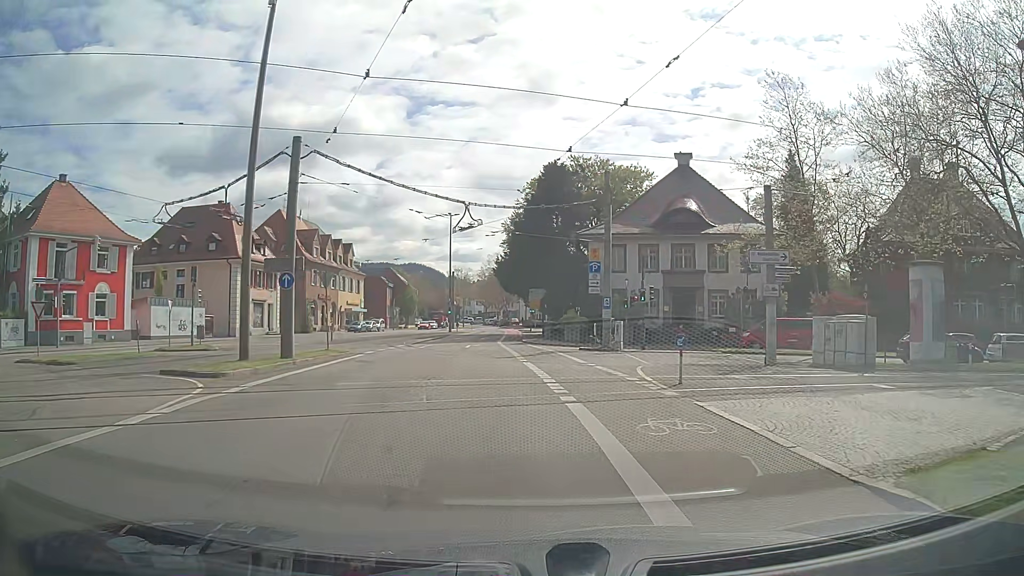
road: secondary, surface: asphalt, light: Day
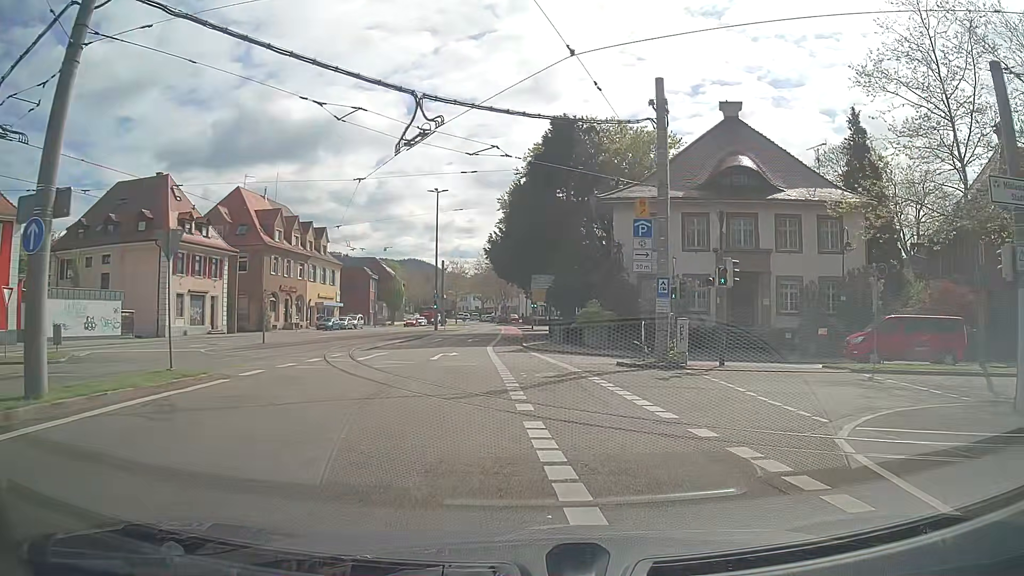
(-0.1, +13.5) m; +1°
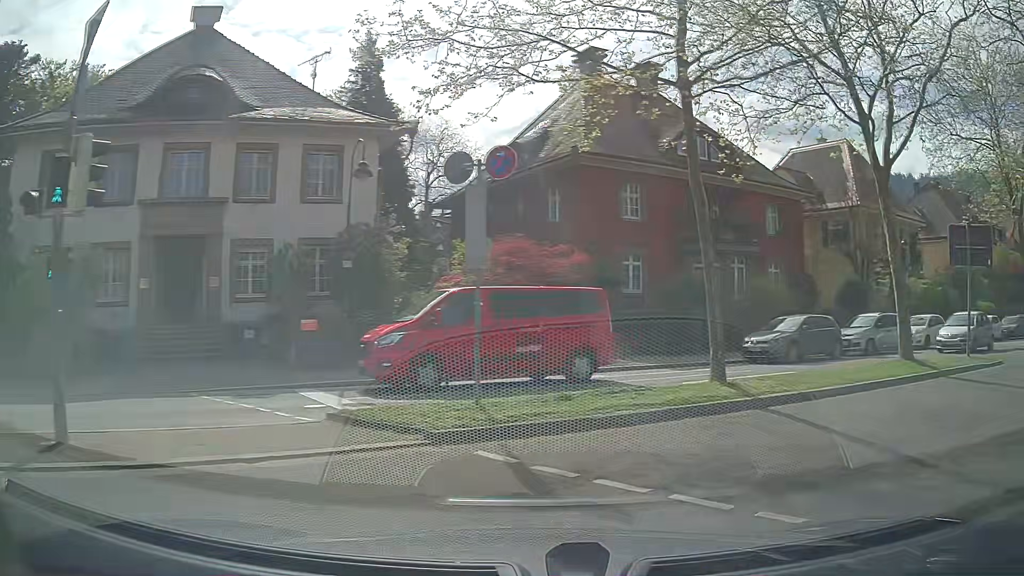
(+3.9, +12.8) m; +45°
